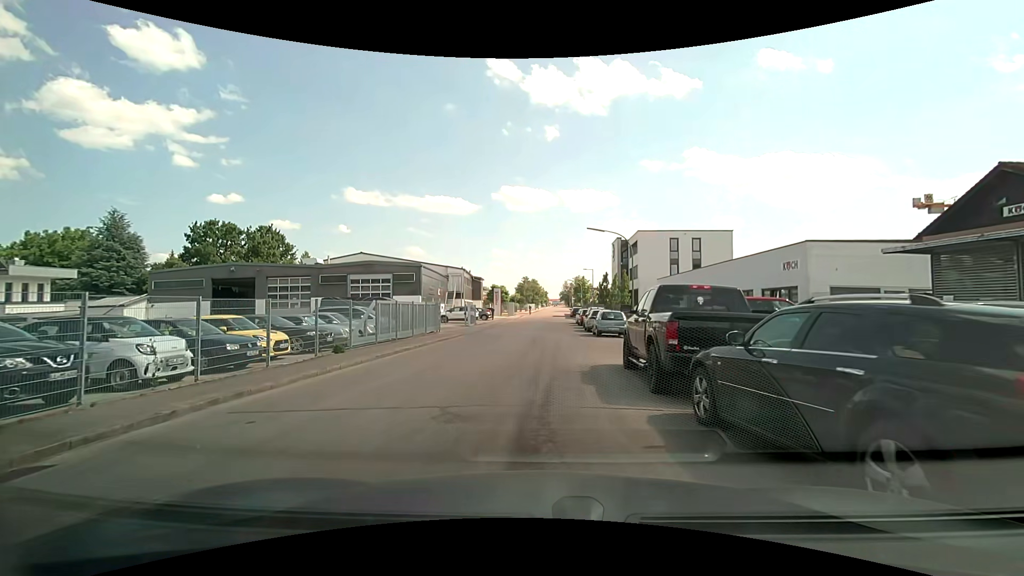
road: unclassified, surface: asphalt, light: Day
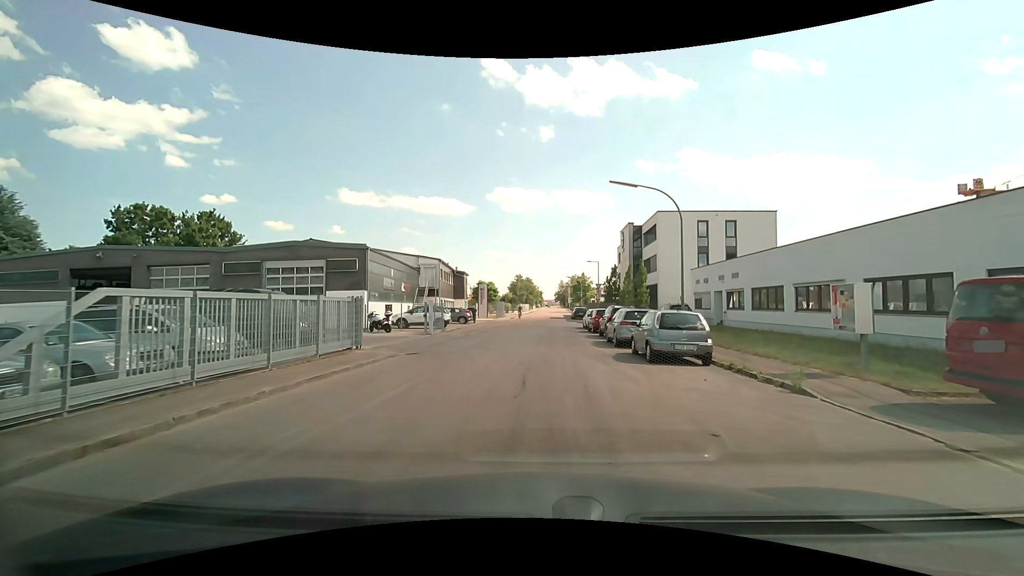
(-0.2, +13.4) m; -1°
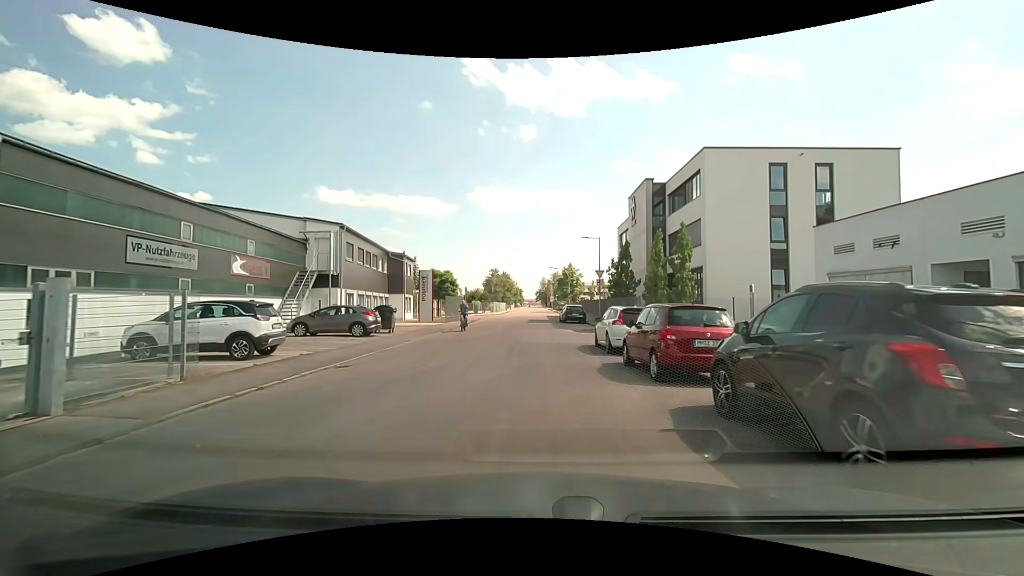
(+0.9, +21.1) m; +3°
(0, +10) (0, +20) (0, +30) (0, +40) (0, +50) (+1, +60) (+1, +70) (+1, +80) (0, +90) (0, +100) m
